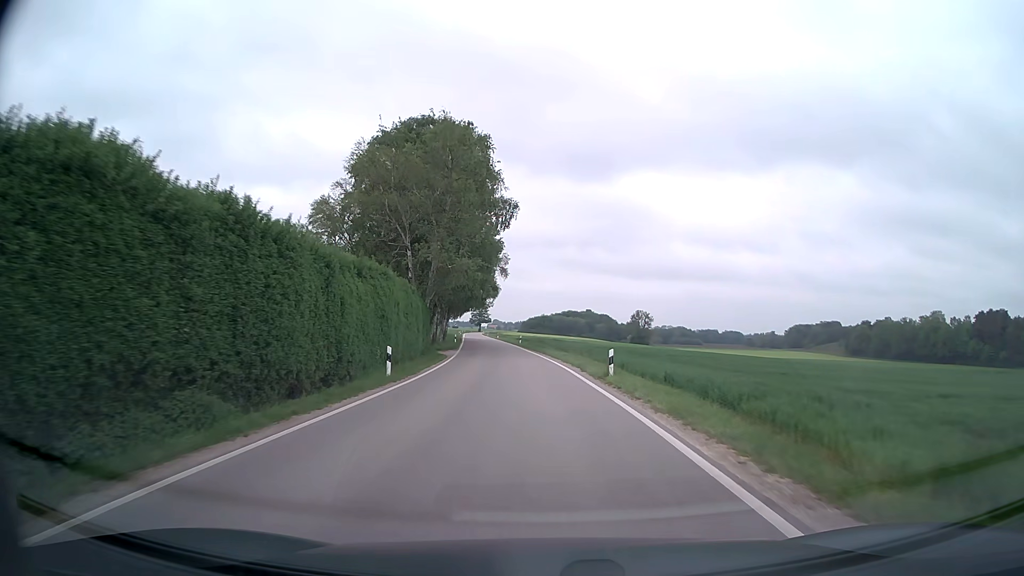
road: secondary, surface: asphalt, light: Day
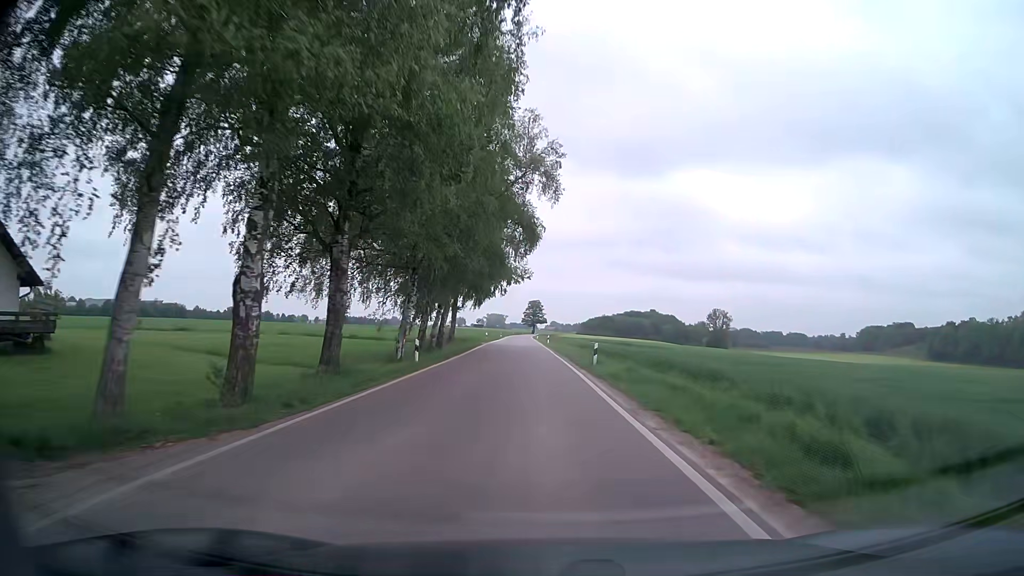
(-1.9, +44.2) m; -4°
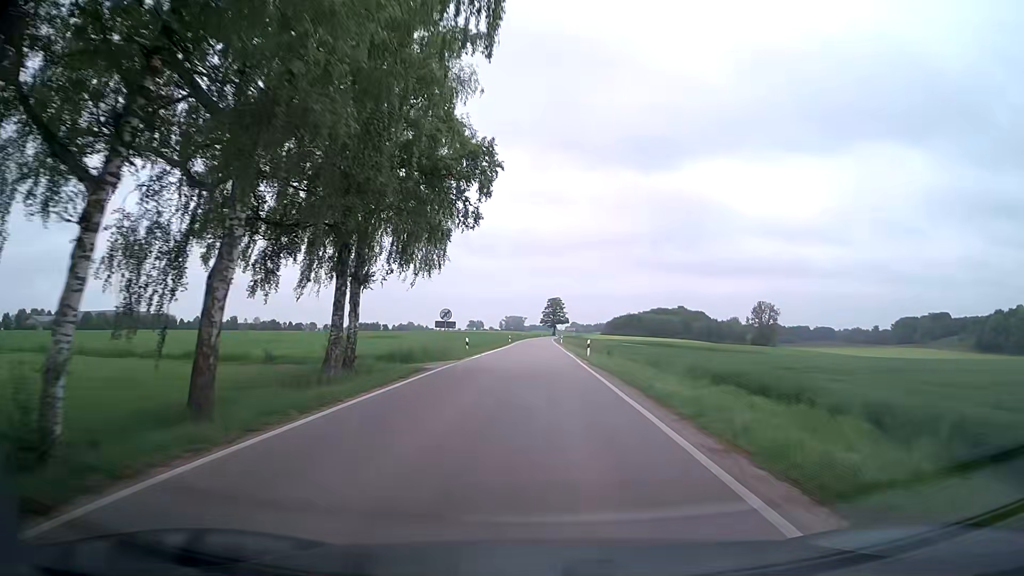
(-1.0, +36.4) m; -2°
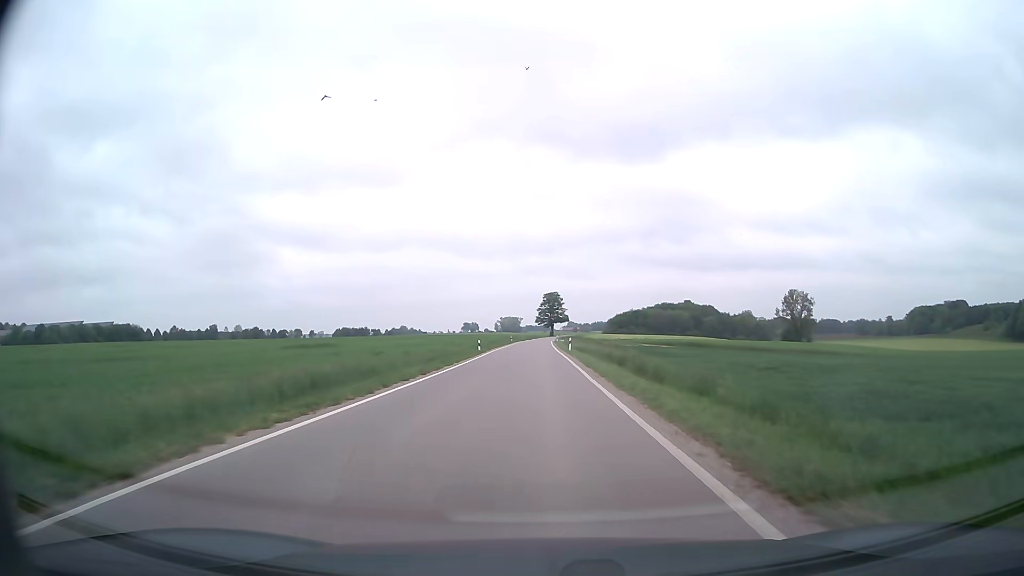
(-0.1, +37.3) m; 0°
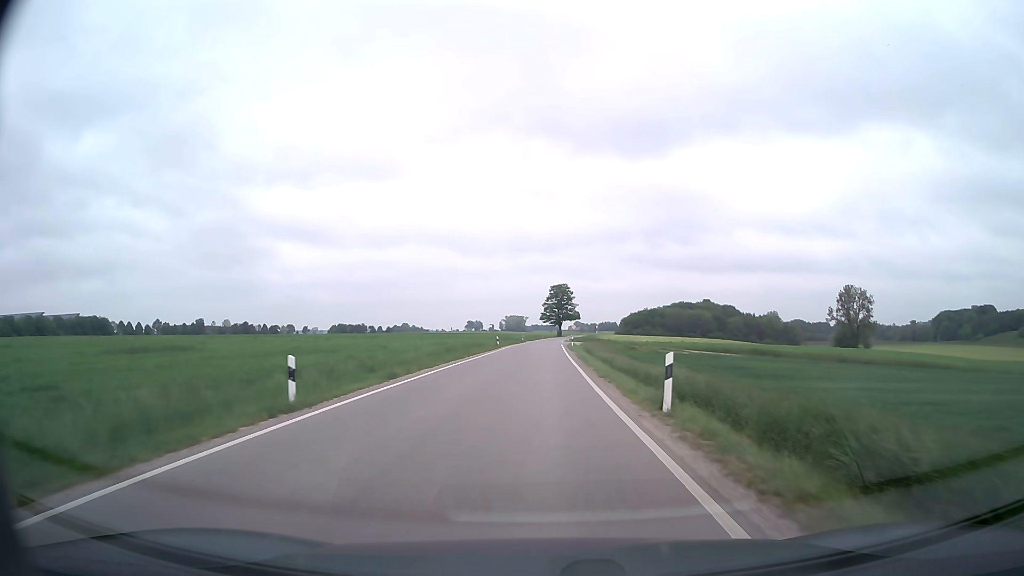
(-0.1, +38.1) m; 0°
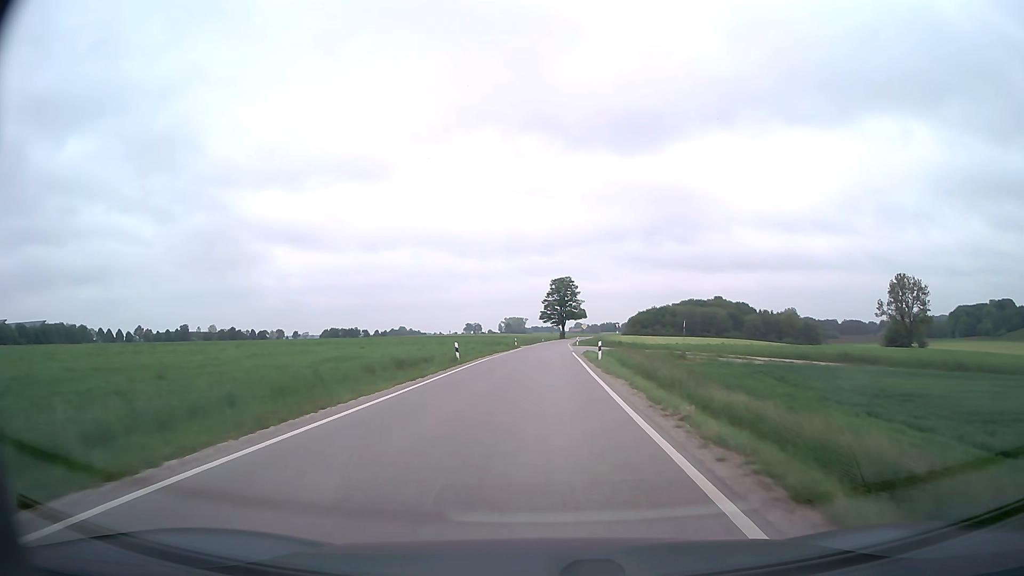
(0.0, +29.1) m; 0°
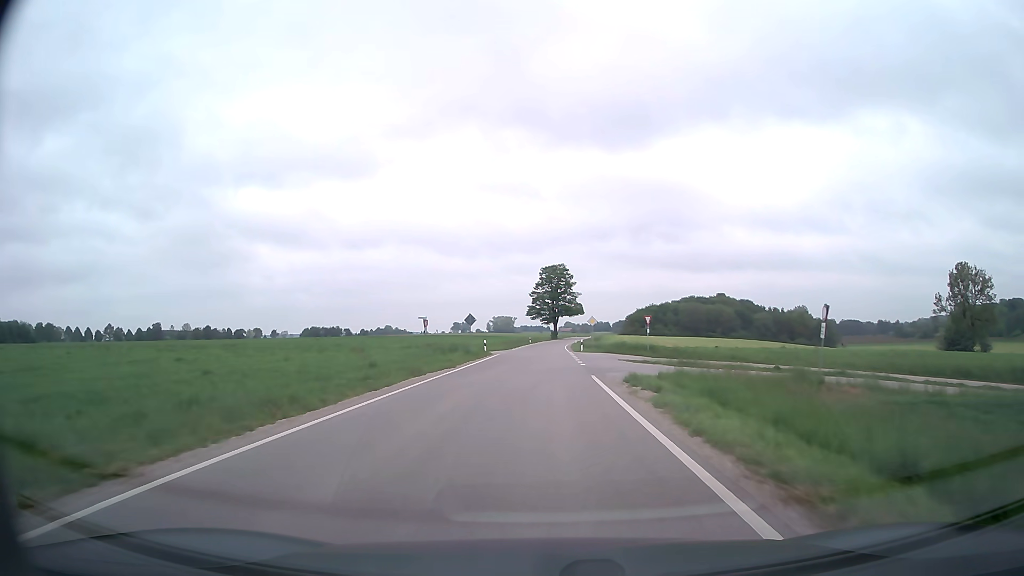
(+0.2, +29.6) m; +1°
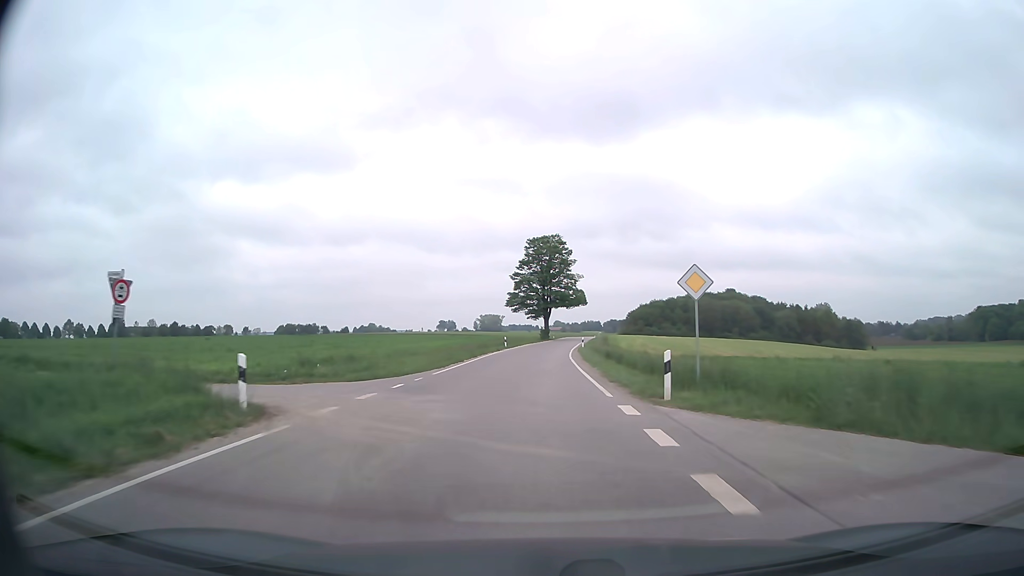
(+0.3, +40.4) m; +1°
(0, +10) (0, +20) (0, +30) (0, +40) (0, +50) (+1, +60) (+2, +70) (+3, +80) (+4, +90) (+5, +100) m
